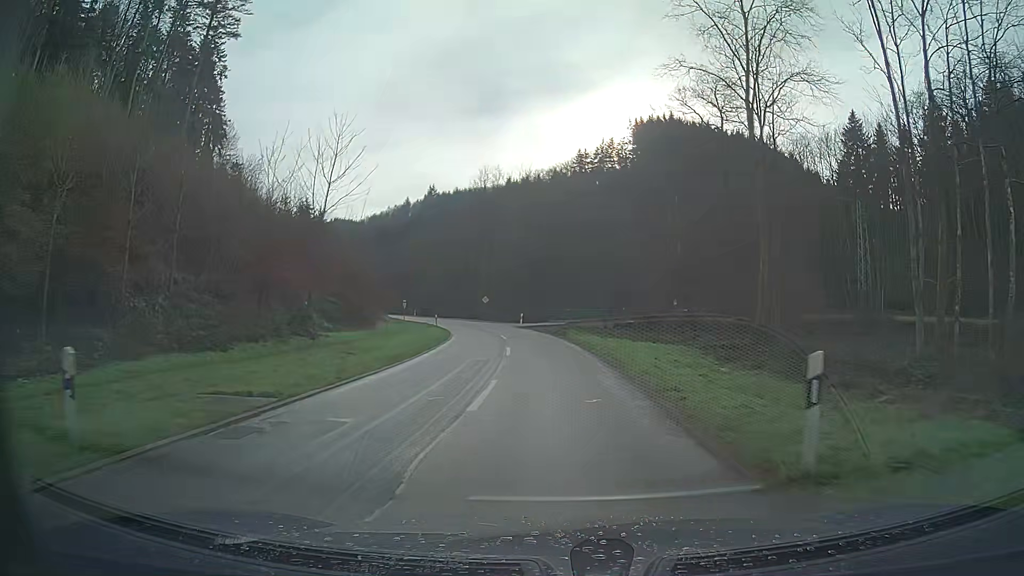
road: tertiary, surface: asphalt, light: Day
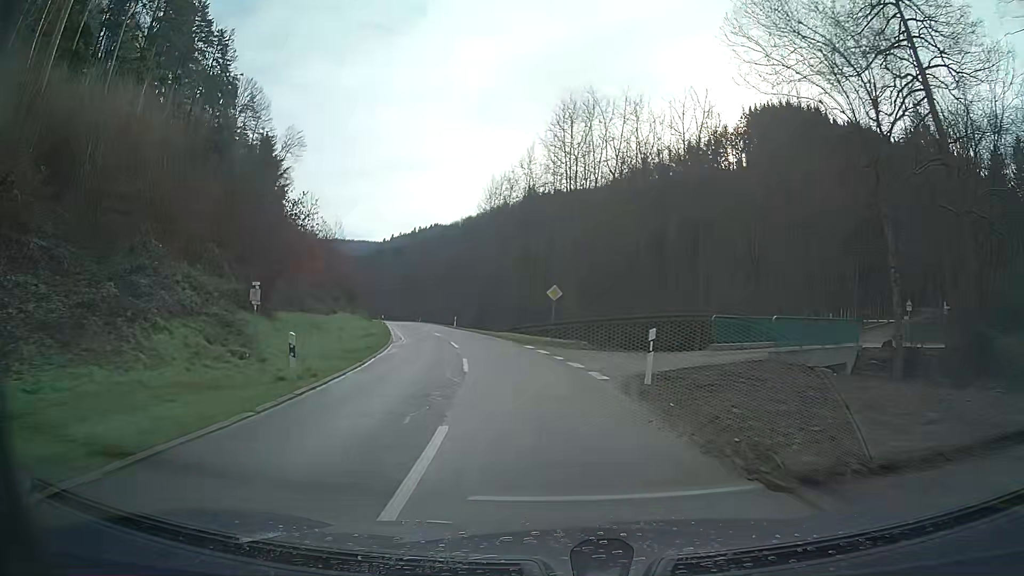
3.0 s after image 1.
(-2.9, +41.8) m; -10°
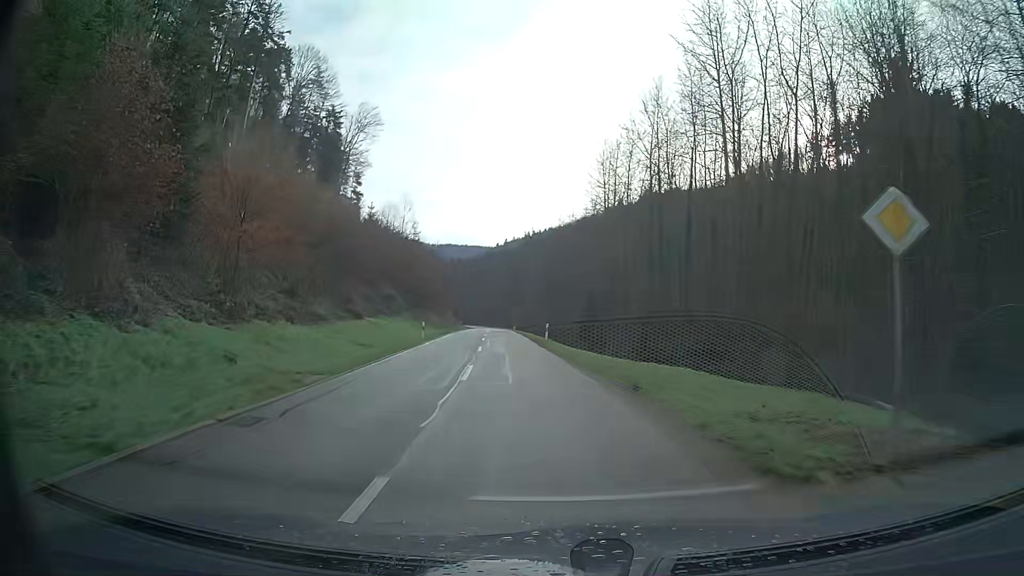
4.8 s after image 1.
(-2.0, +25.8) m; -9°
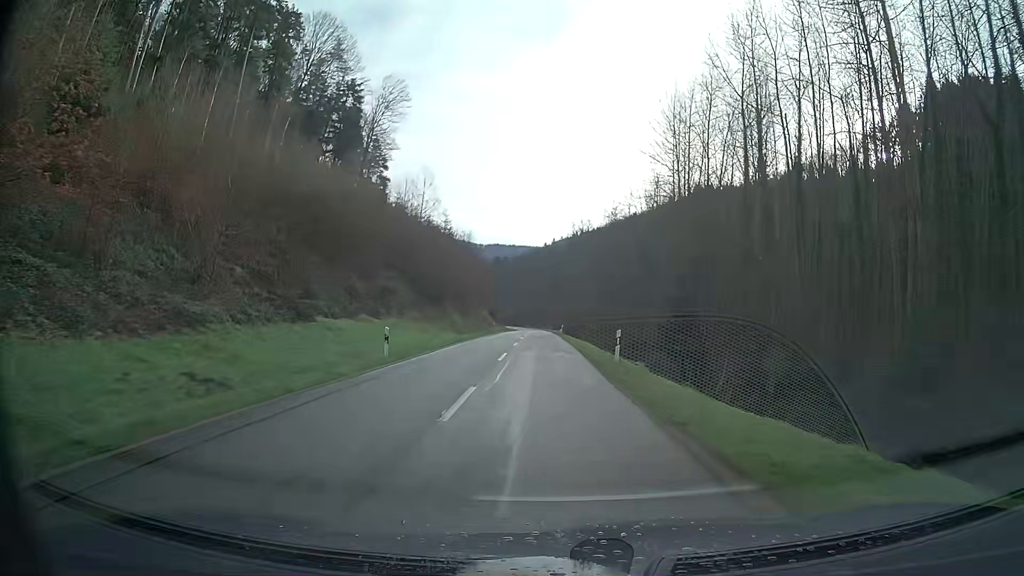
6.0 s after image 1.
(-0.5, +17.5) m; -2°
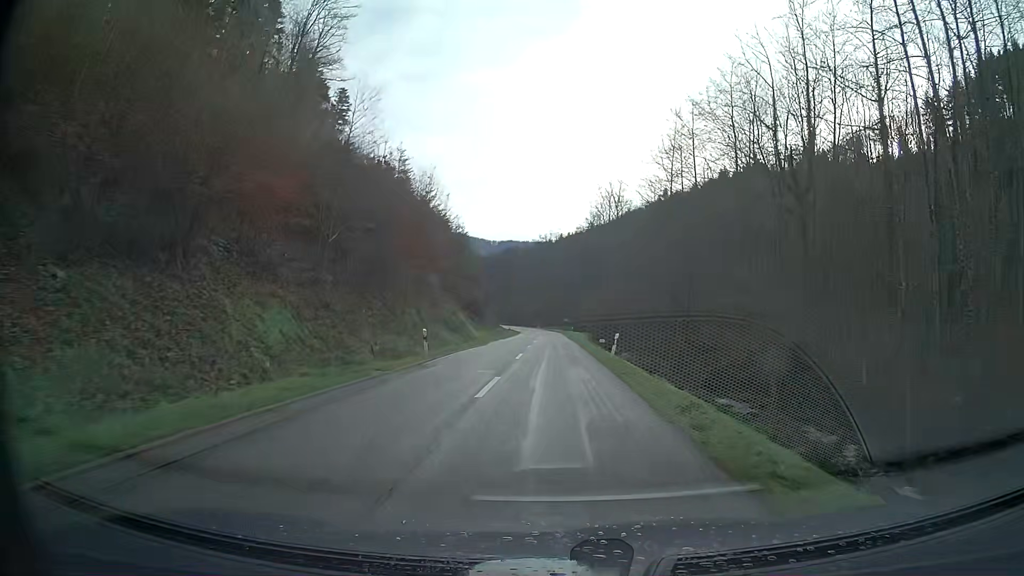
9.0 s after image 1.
(-2.1, +44.9) m; -3°
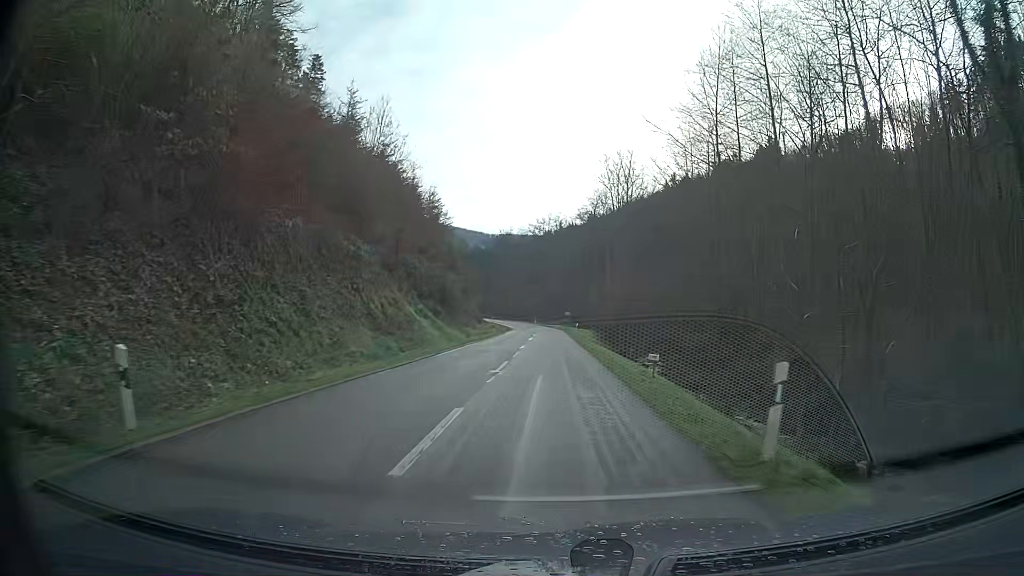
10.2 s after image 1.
(-0.2, +18.2) m; -1°
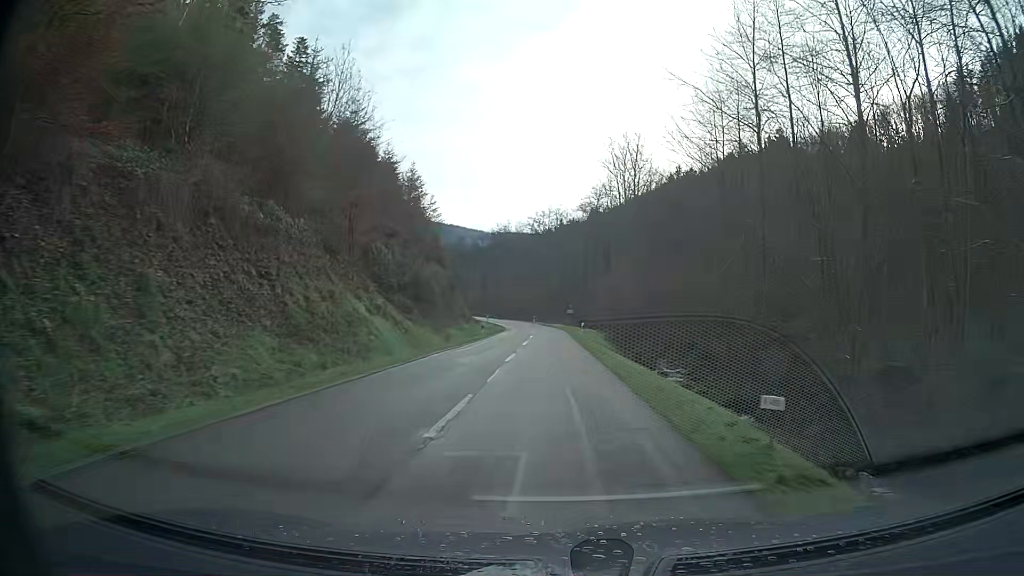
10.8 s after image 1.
(+0.1, +9.1) m; +1°
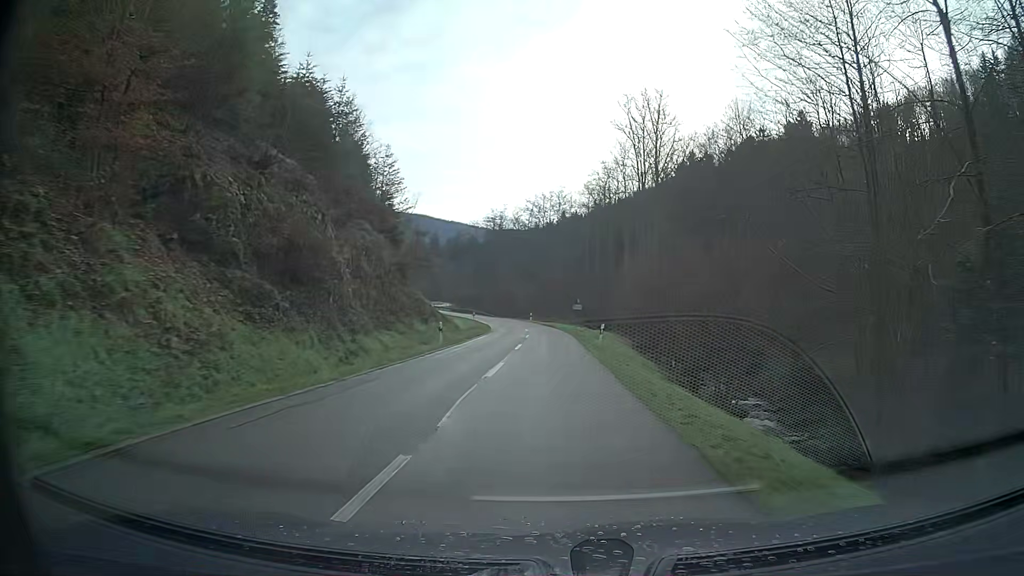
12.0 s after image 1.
(+0.1, +18.3) m; 0°
